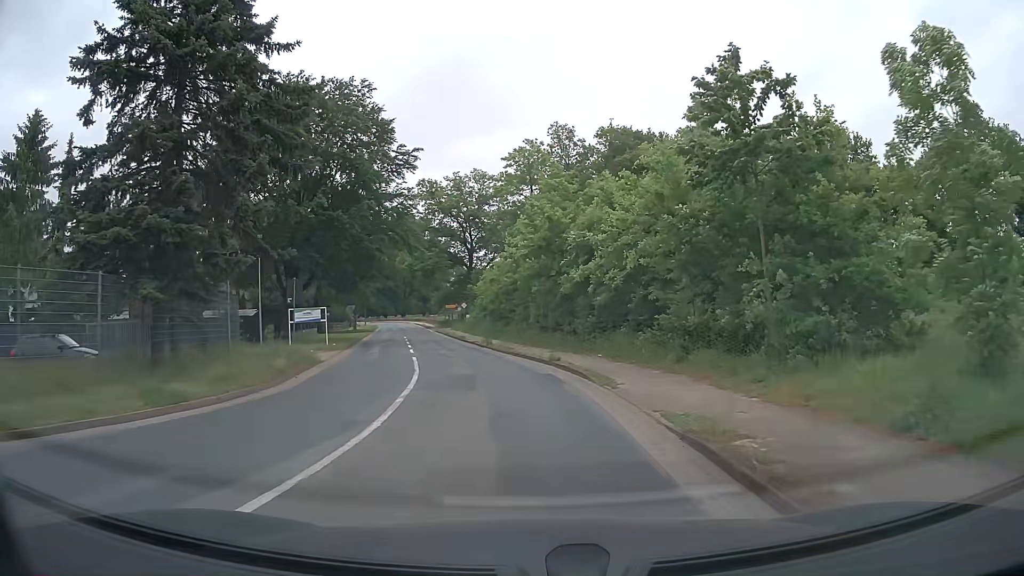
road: tertiary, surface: asphalt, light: Day
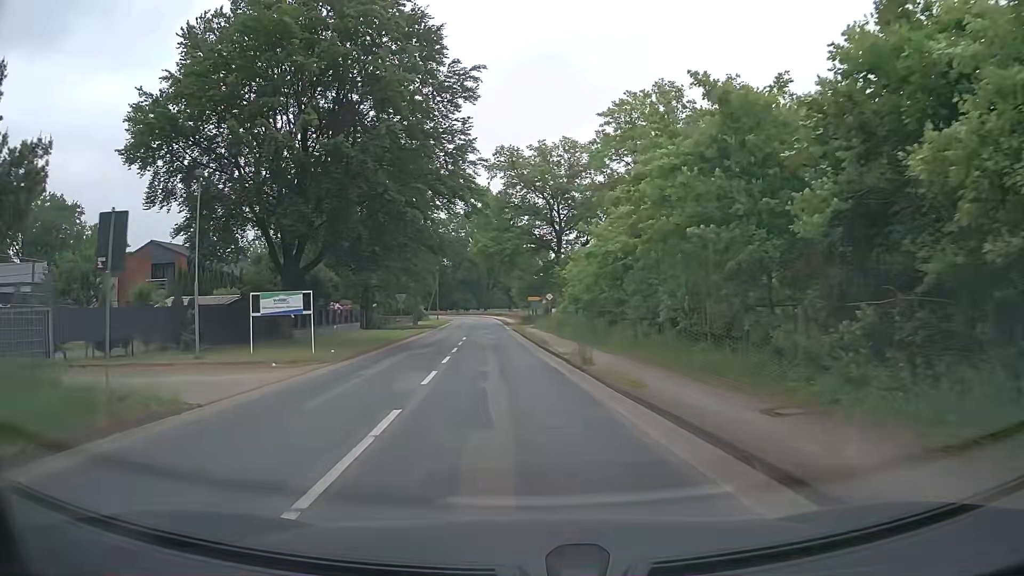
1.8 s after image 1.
(-0.9, +16.1) m; -7°
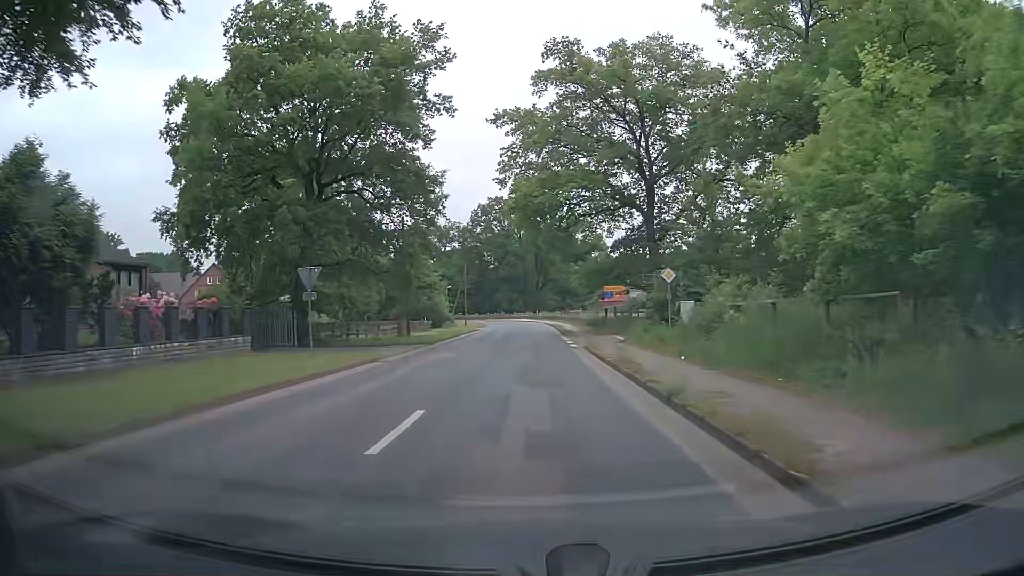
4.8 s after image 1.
(-1.7, +31.7) m; -4°
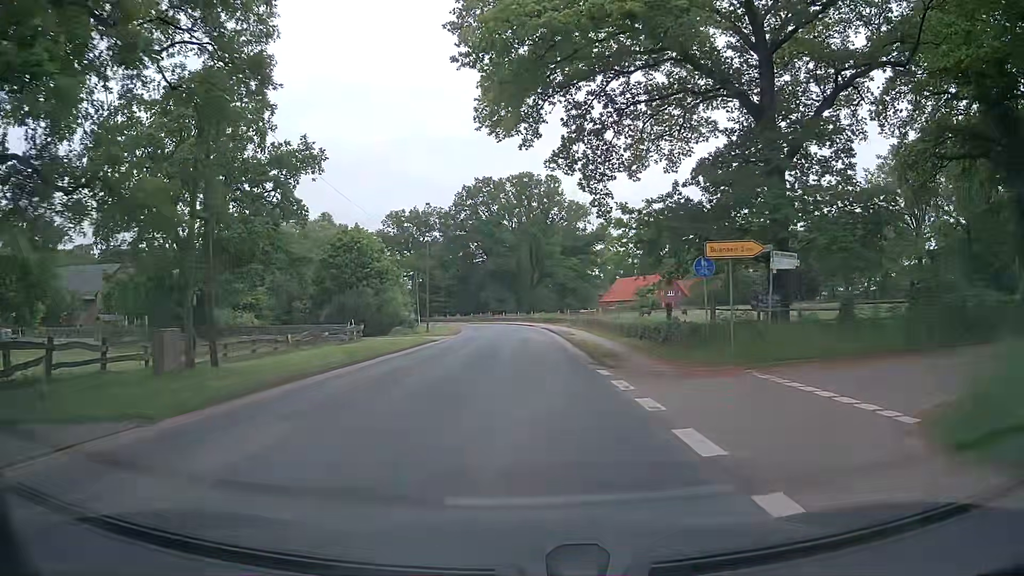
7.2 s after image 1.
(-0.1, +25.7) m; 0°
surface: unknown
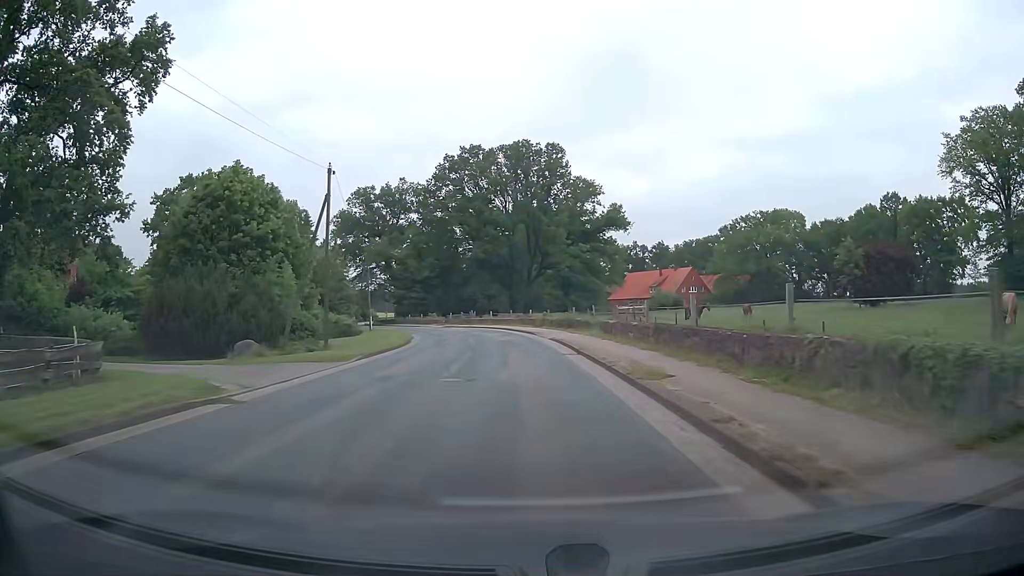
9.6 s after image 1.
(0.0, +27.2) m; +1°
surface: asphalt
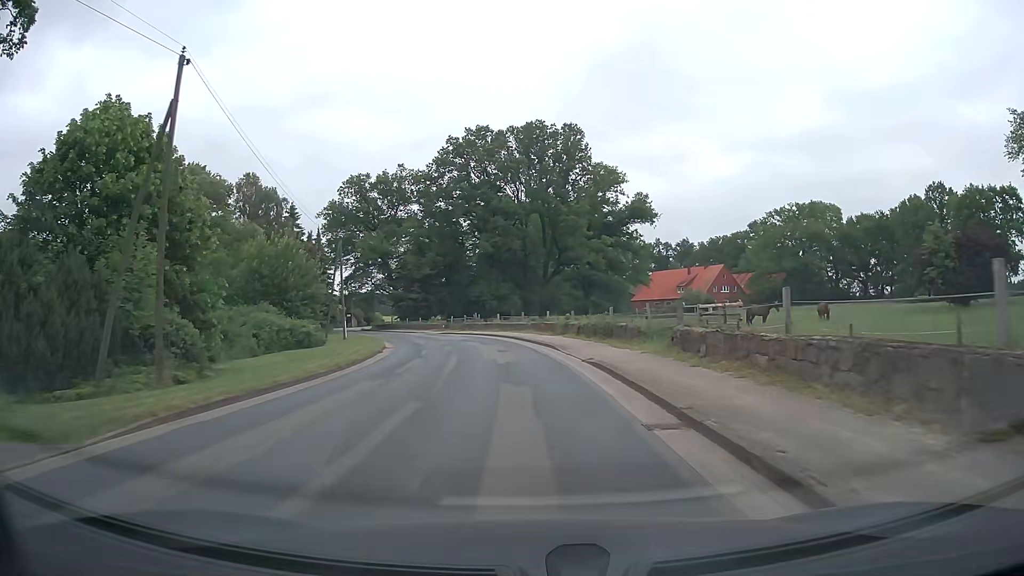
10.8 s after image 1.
(-0.1, +14.0) m; -2°
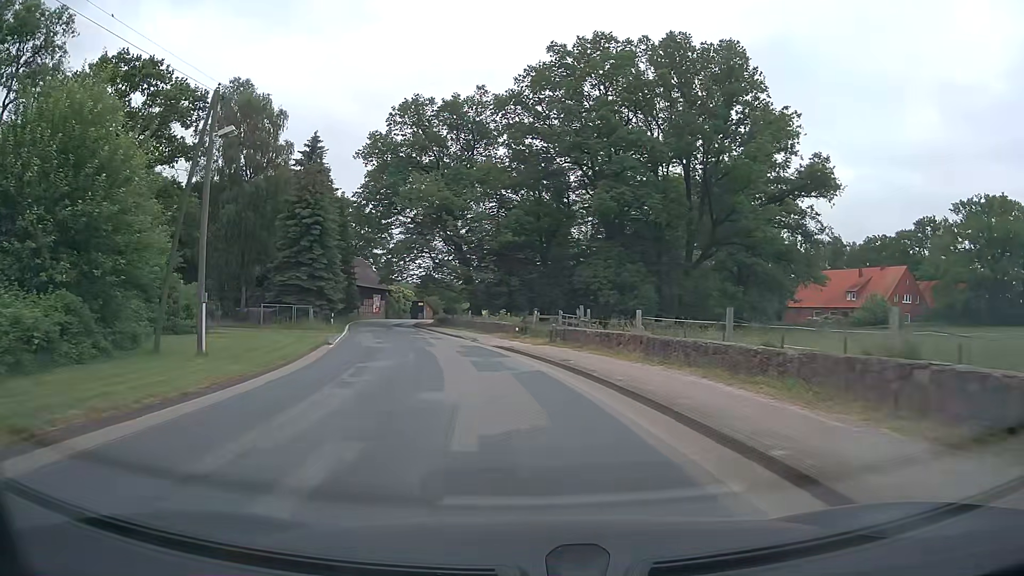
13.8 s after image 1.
(-2.3, +34.9) m; -9°
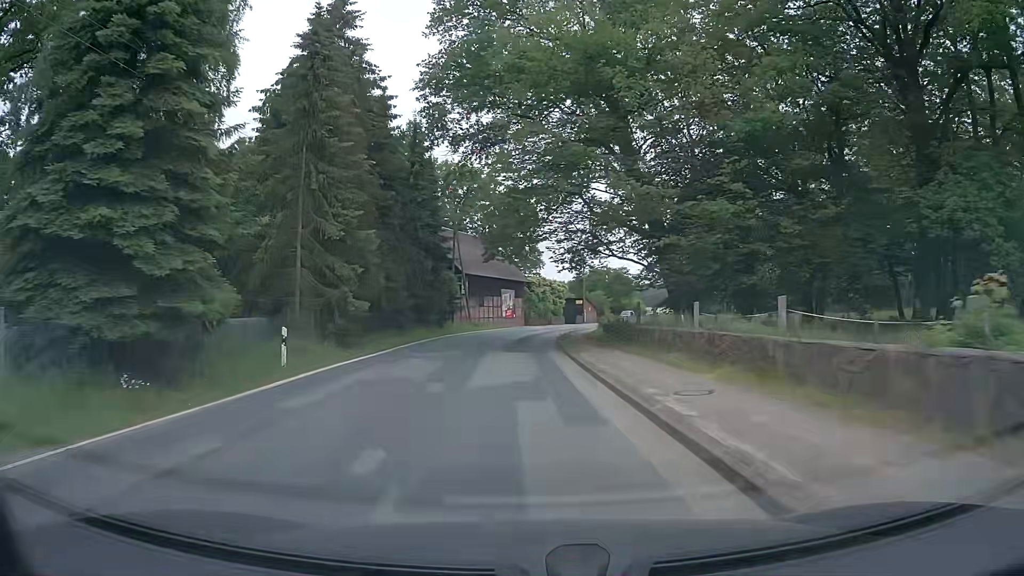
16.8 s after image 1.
(-4.5, +35.3) m; -14°
(0, +10) (0, +20) (0, +30) (0, +40) (+1, +50) (+3, +60) (+6, +69) (+9, +79) (+12, +88) (+15, +98) m
